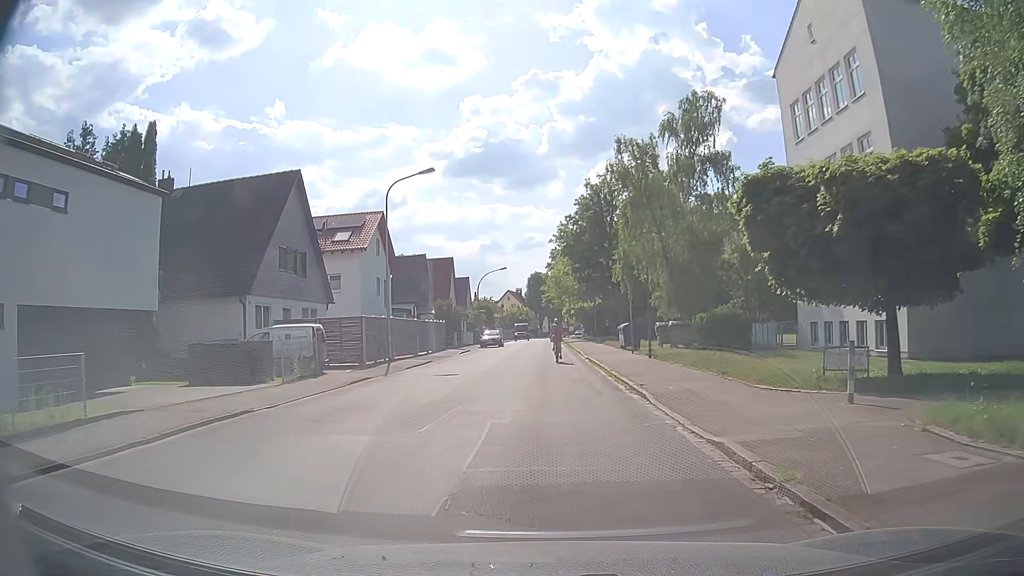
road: unclassified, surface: asphalt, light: Day
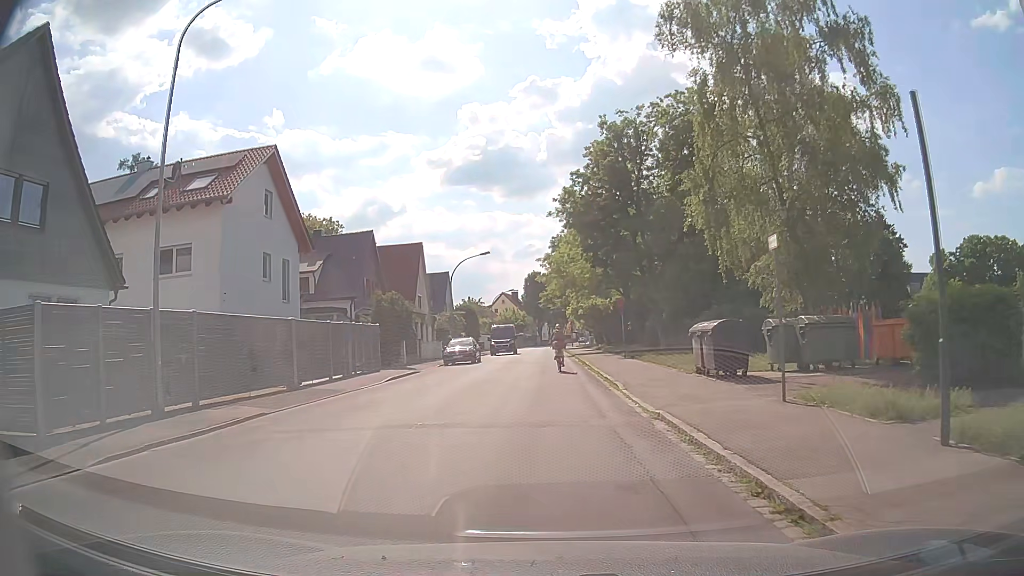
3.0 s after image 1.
(+0.1, +20.2) m; +1°
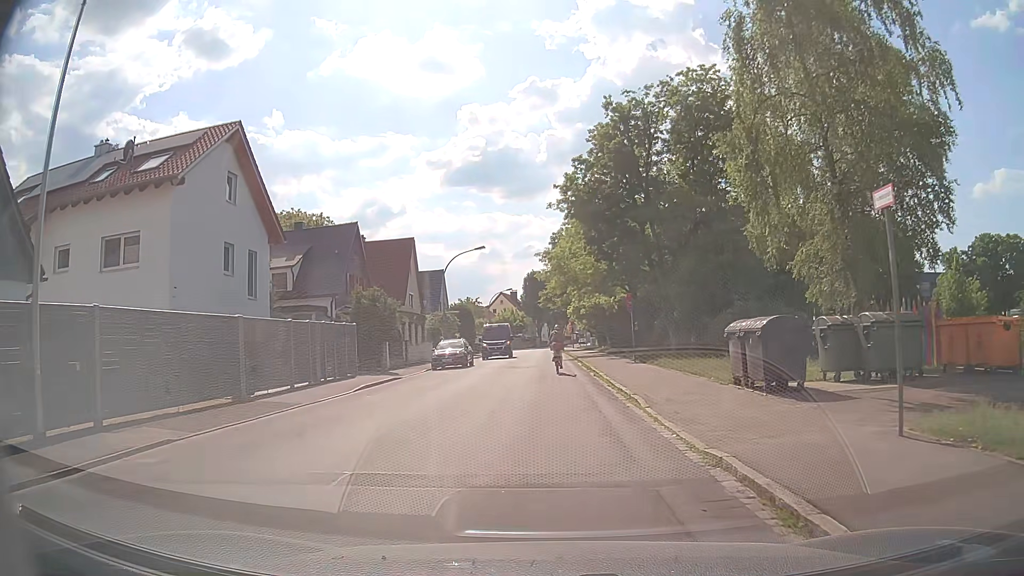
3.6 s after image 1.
(0.0, +3.9) m; 0°
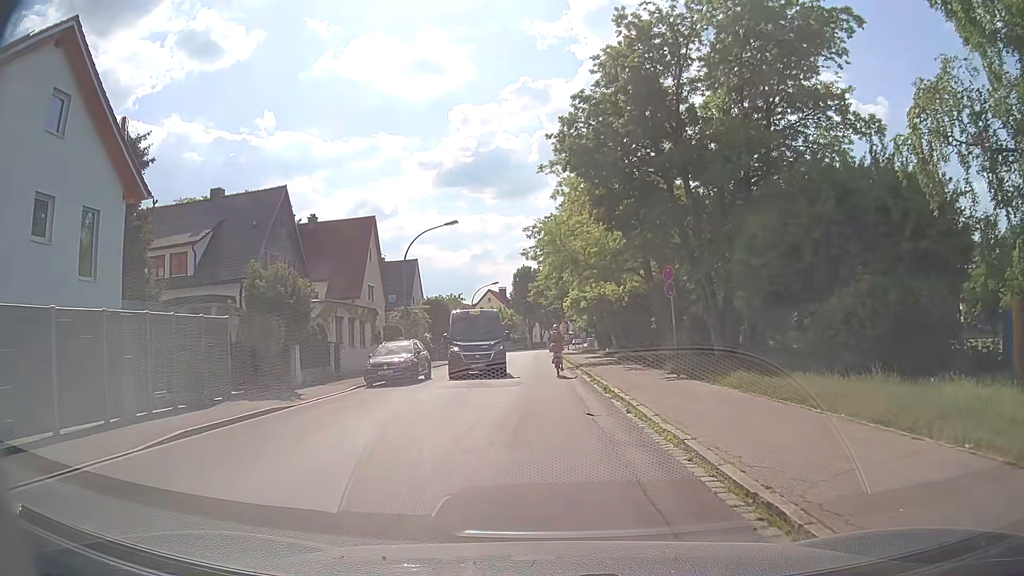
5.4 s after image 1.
(0.0, +11.3) m; +1°
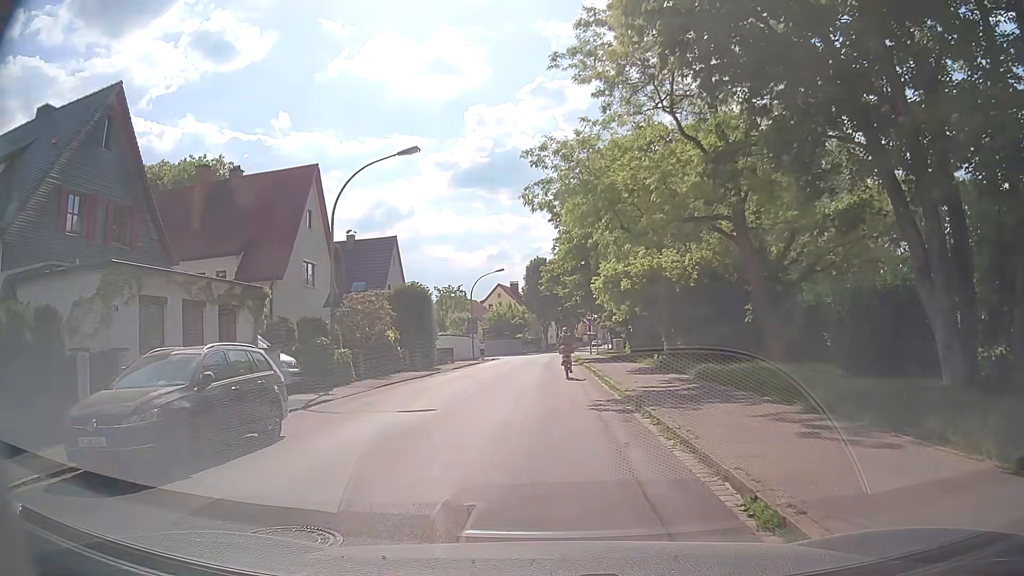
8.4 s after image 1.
(-0.1, +15.6) m; -2°
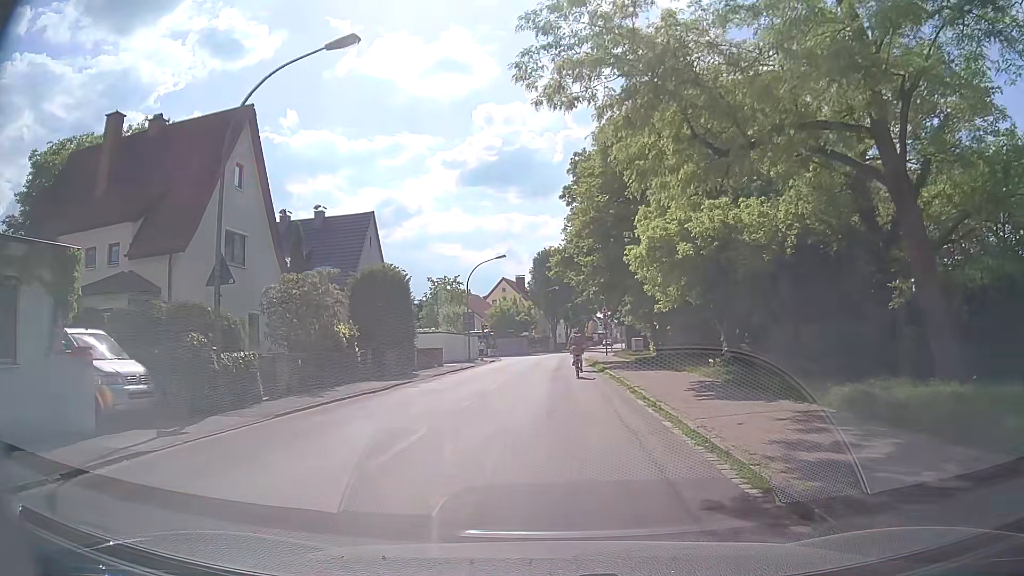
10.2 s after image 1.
(0.0, +9.4) m; -1°
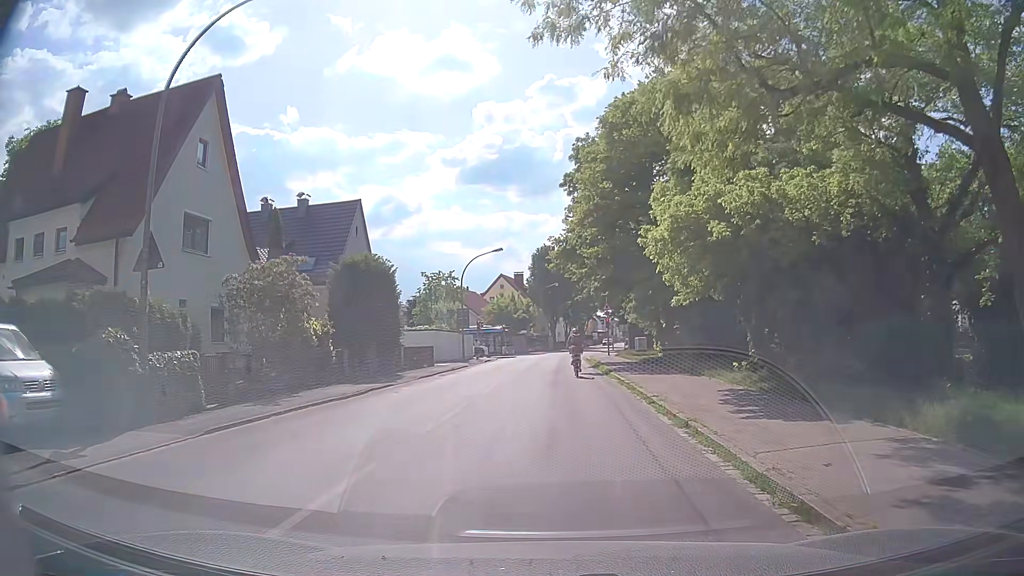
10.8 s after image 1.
(0.0, +3.1) m; 0°
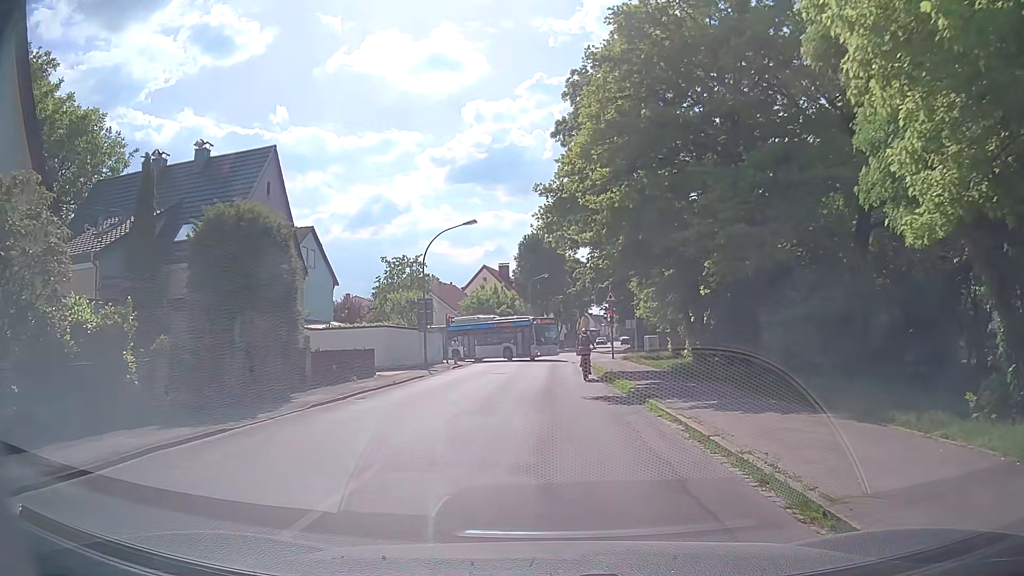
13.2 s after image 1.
(+0.3, +11.8) m; +3°
